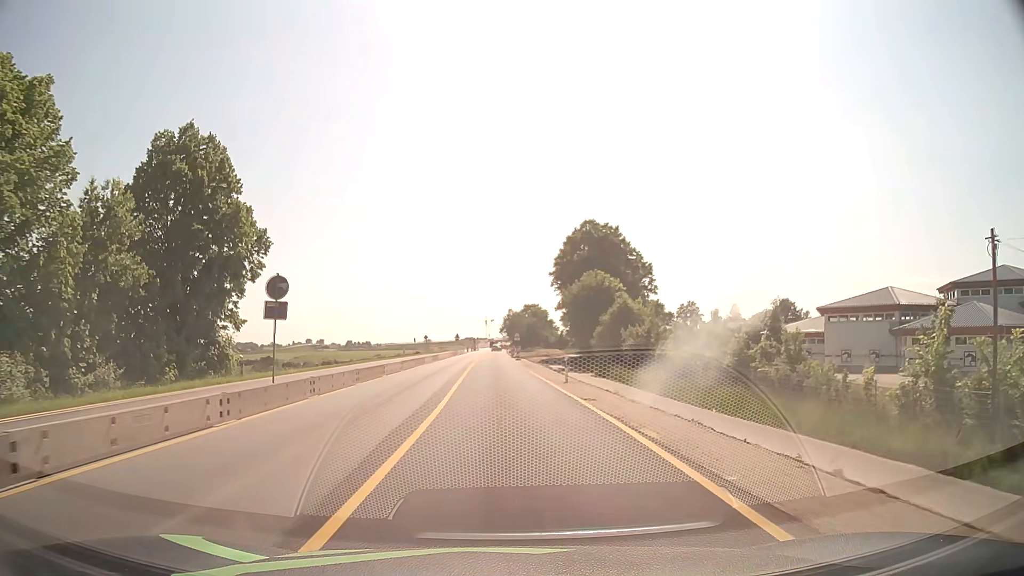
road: primary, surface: asphalt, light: Day
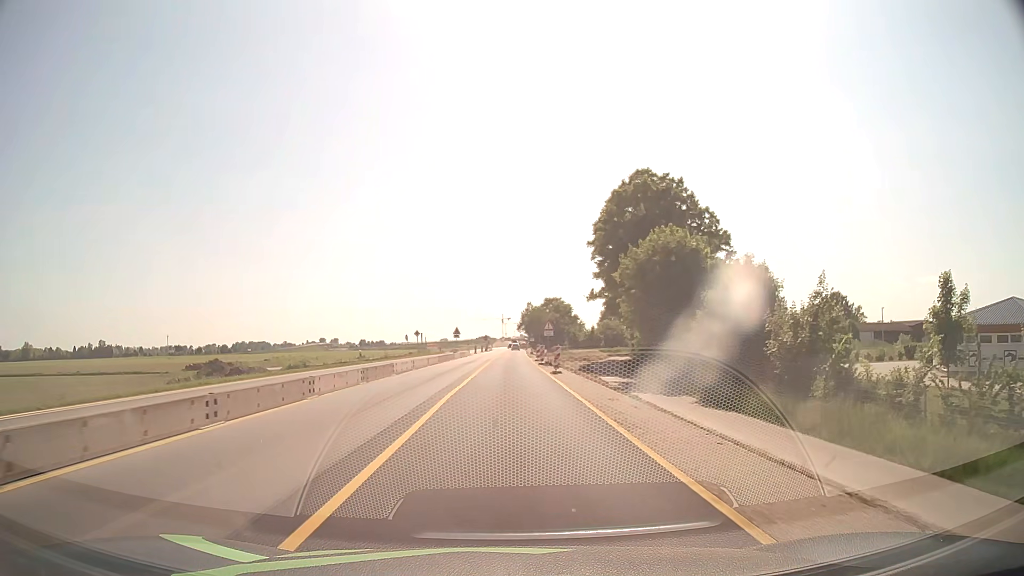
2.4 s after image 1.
(-0.5, +30.6) m; -2°
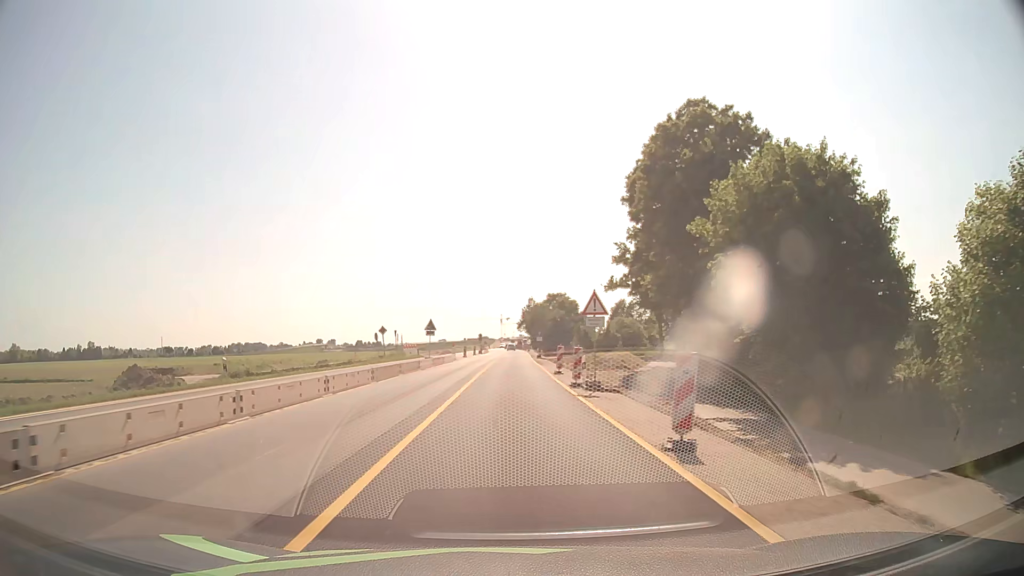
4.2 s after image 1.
(0.0, +23.0) m; 0°
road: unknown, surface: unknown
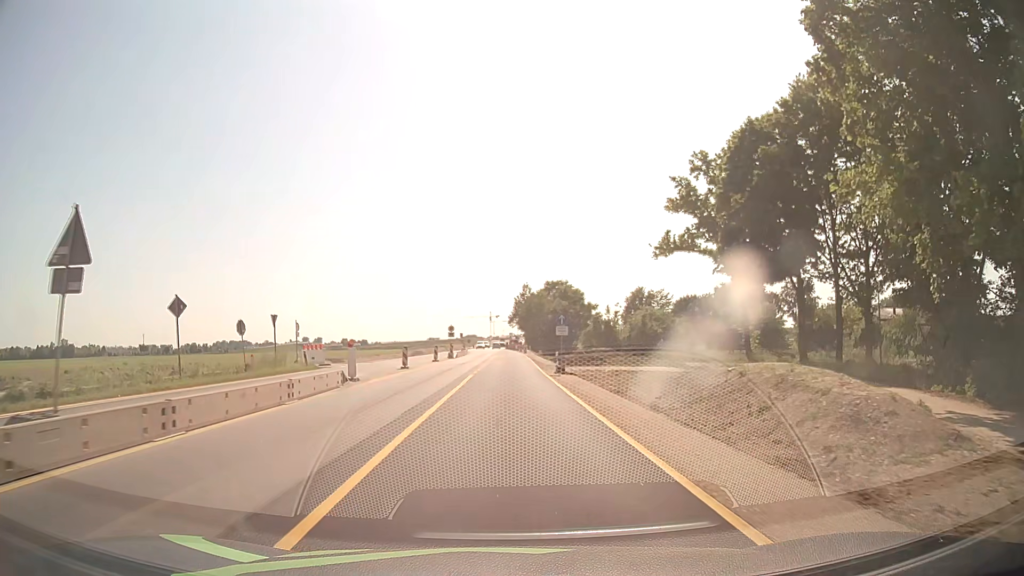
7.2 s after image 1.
(+0.3, +38.3) m; +1°
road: unclassified
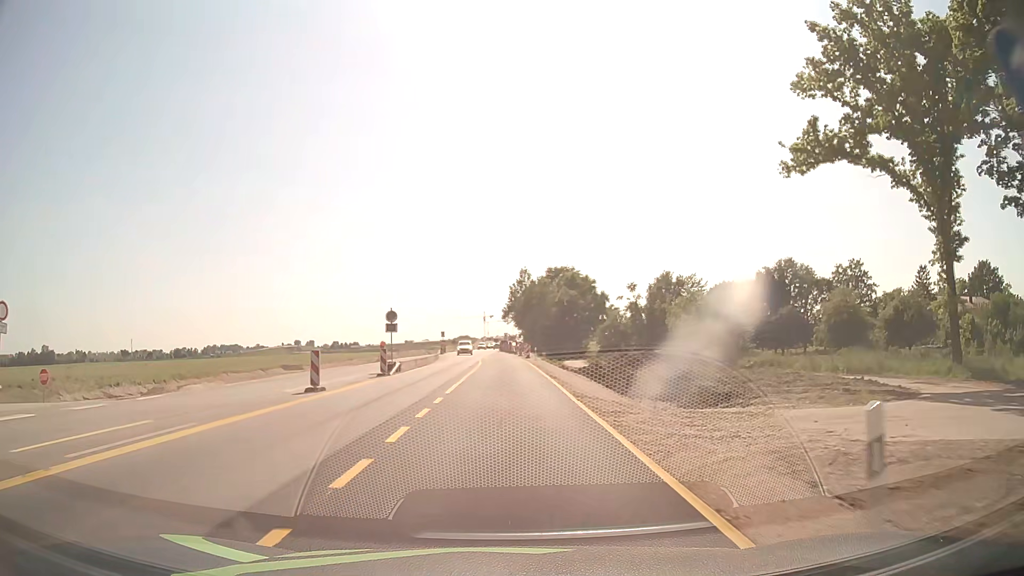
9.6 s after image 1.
(+0.3, +30.6) m; 0°
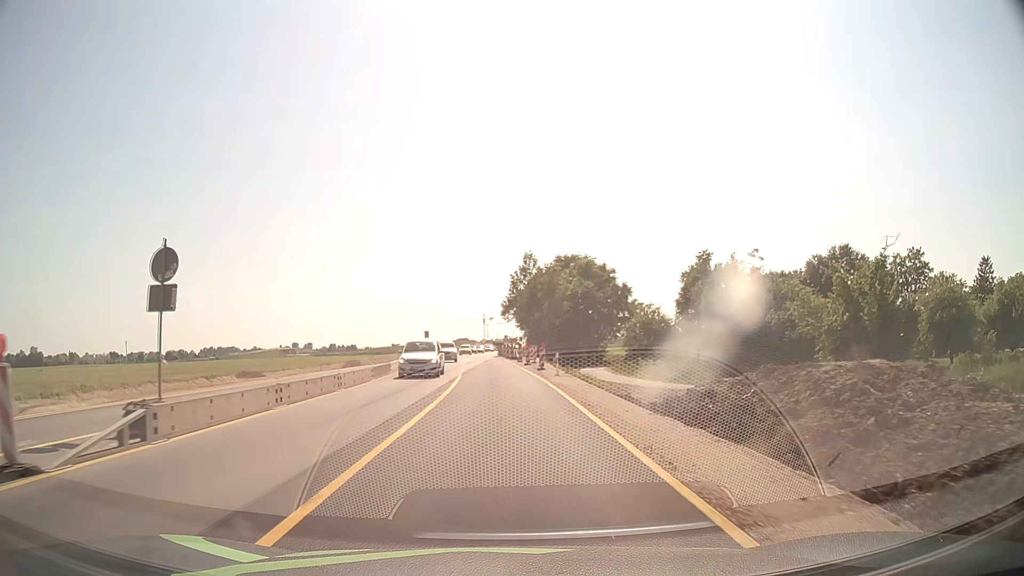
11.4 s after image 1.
(+0.1, +23.0) m; 0°
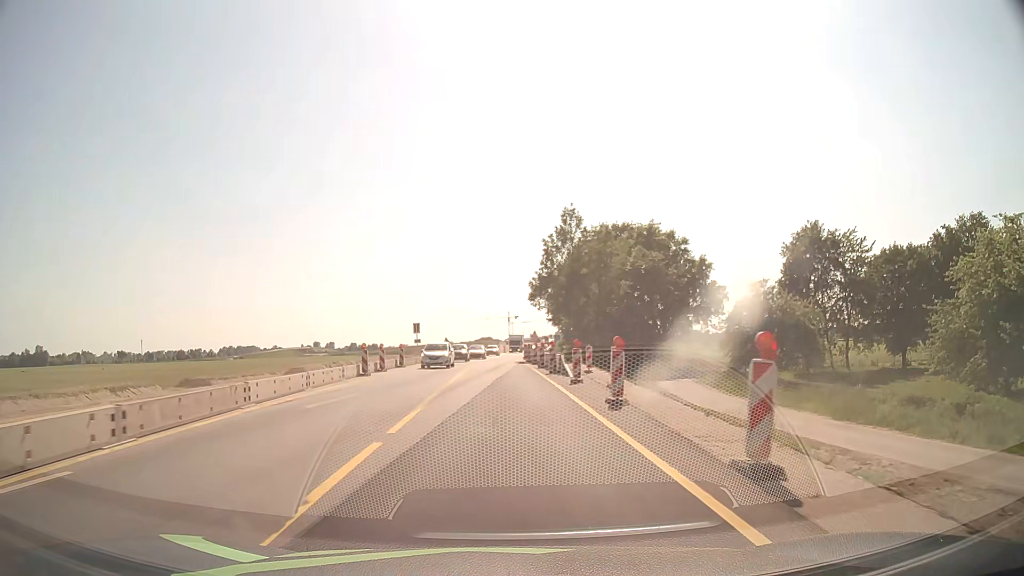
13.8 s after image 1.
(-0.4, +30.4) m; -2°
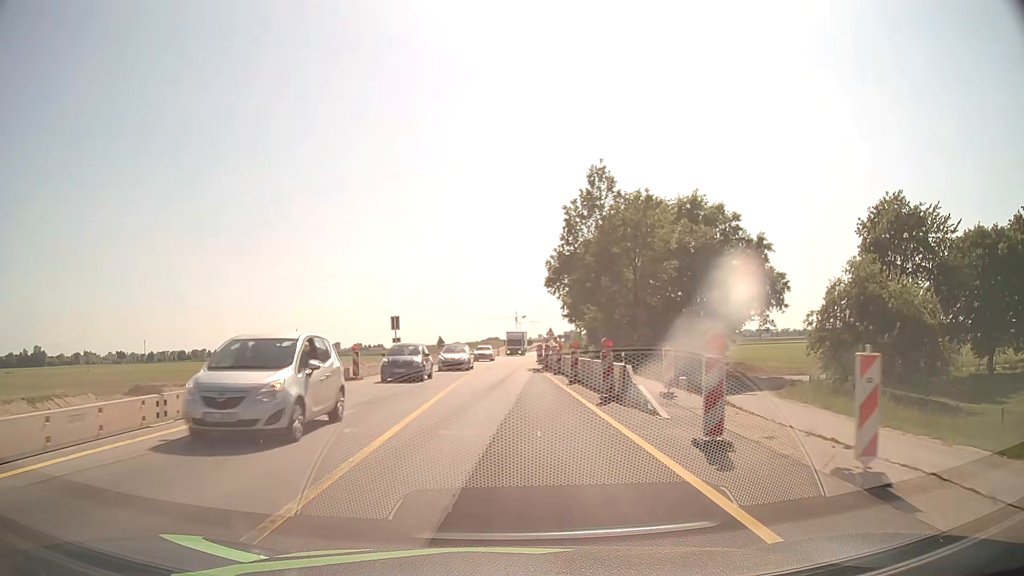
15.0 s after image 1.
(-0.1, +15.2) m; -1°
(0, +10) (0, +20) (0, +30) (0, +40) (0, +50) (+1, +60) (+1, +70) (+2, +80) (+3, +90) (+4, +100) m
